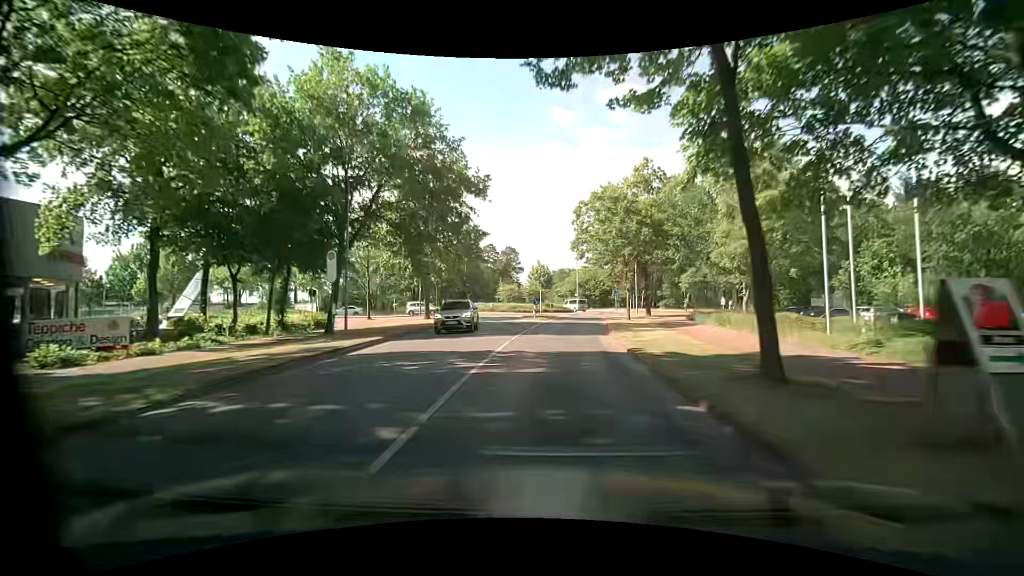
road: tertiary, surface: asphalt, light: Day
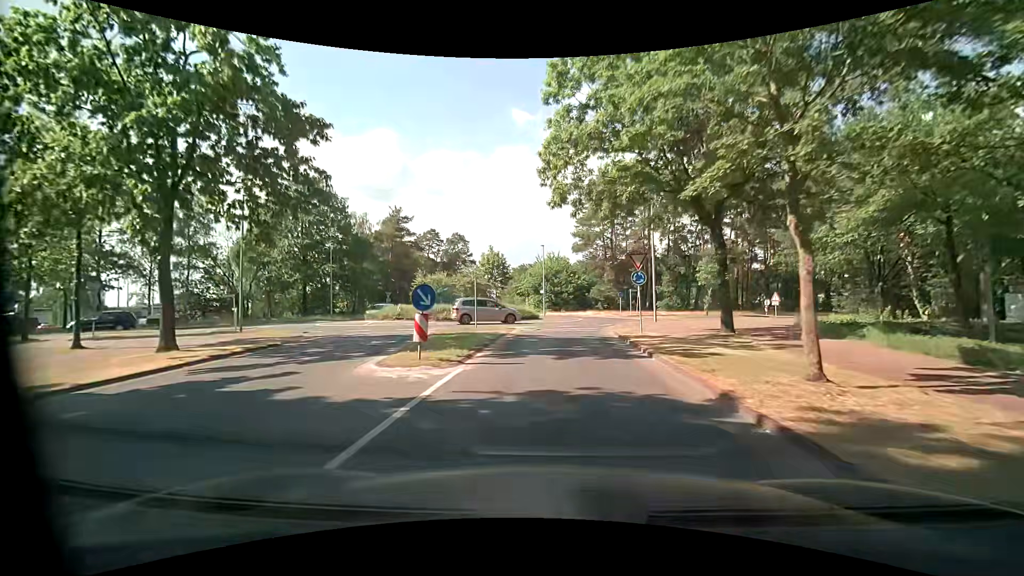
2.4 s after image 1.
(+0.9, +26.6) m; +4°
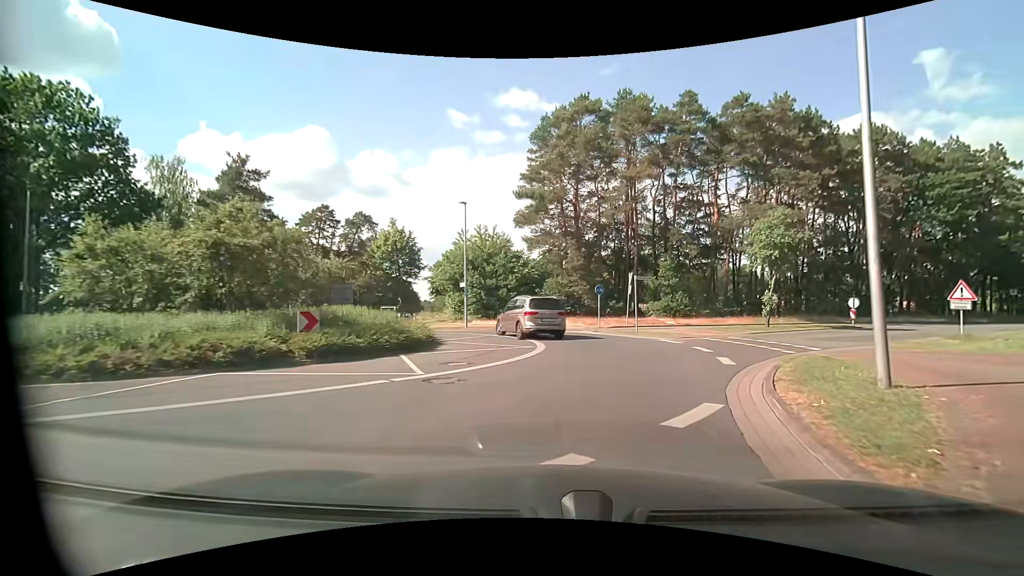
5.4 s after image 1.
(+1.0, +25.2) m; +7°
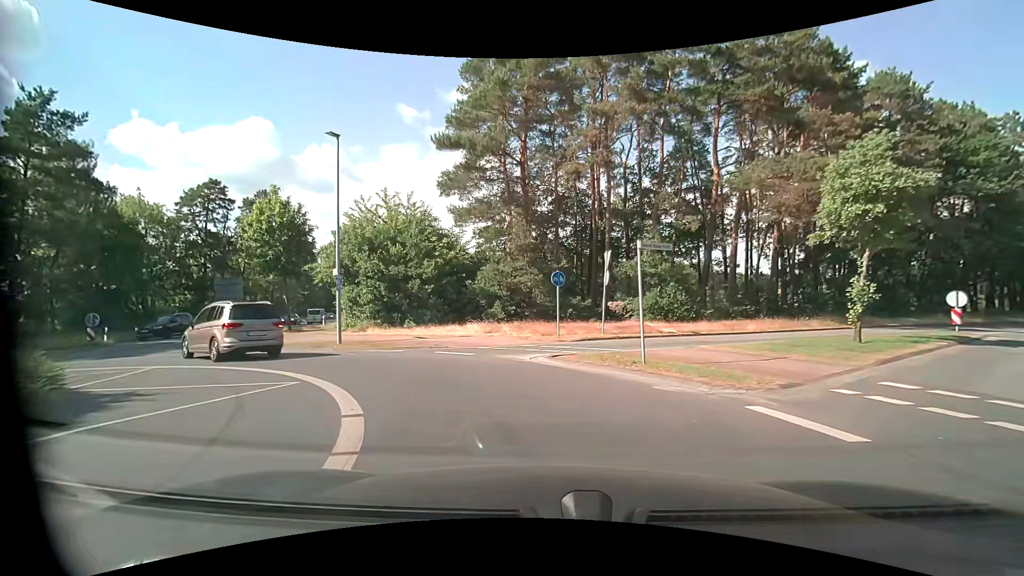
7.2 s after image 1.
(+1.0, +12.6) m; +6°
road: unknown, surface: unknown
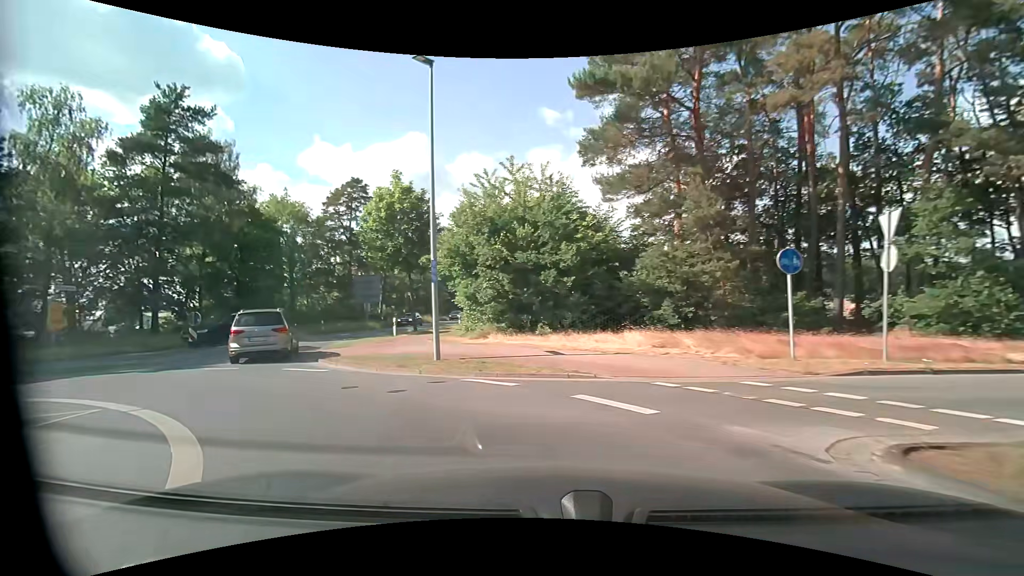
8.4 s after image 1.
(-0.9, +7.1) m; -17°
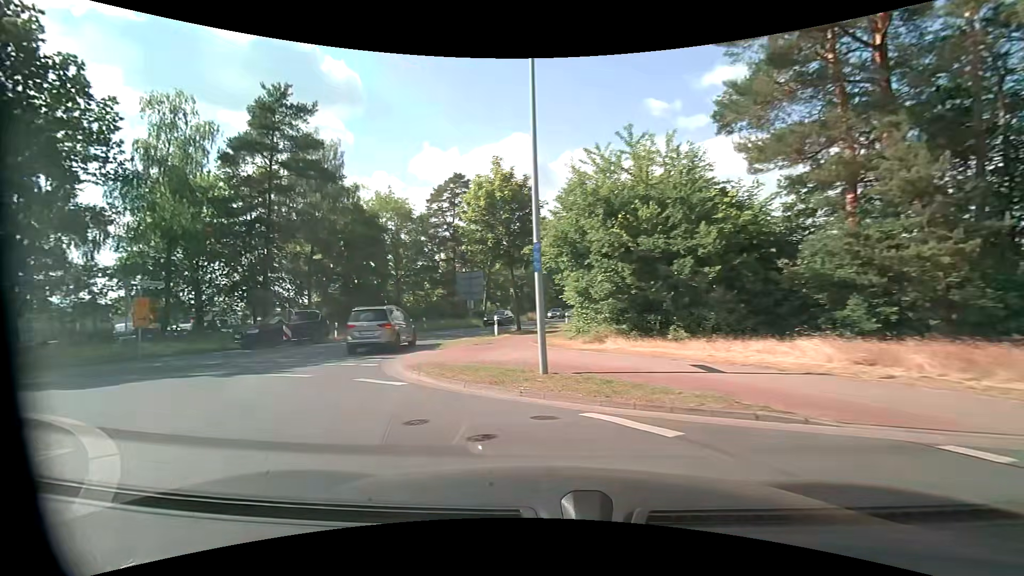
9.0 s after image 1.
(-0.3, +3.3) m; -12°
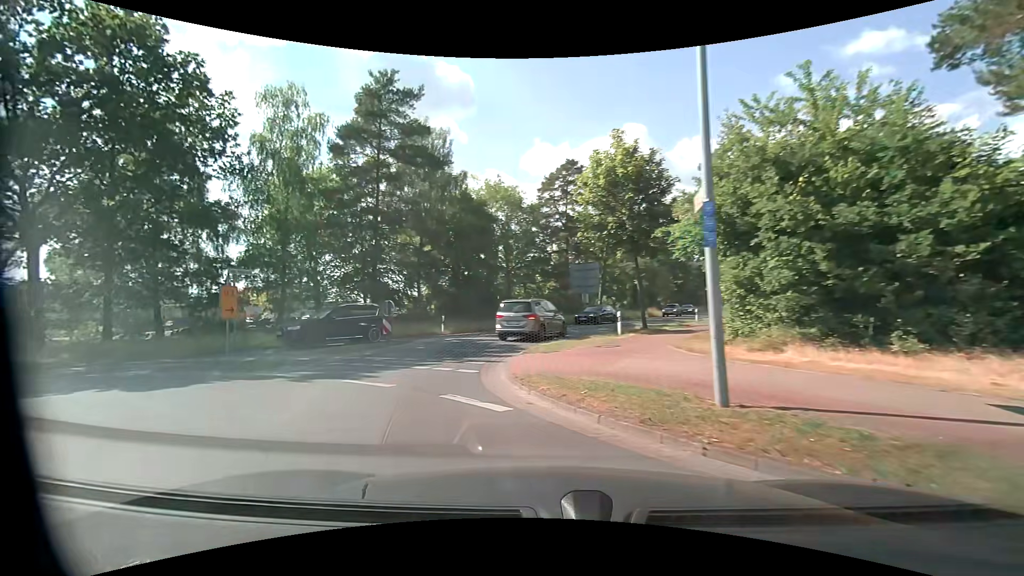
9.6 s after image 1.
(-0.3, +3.3) m; -12°
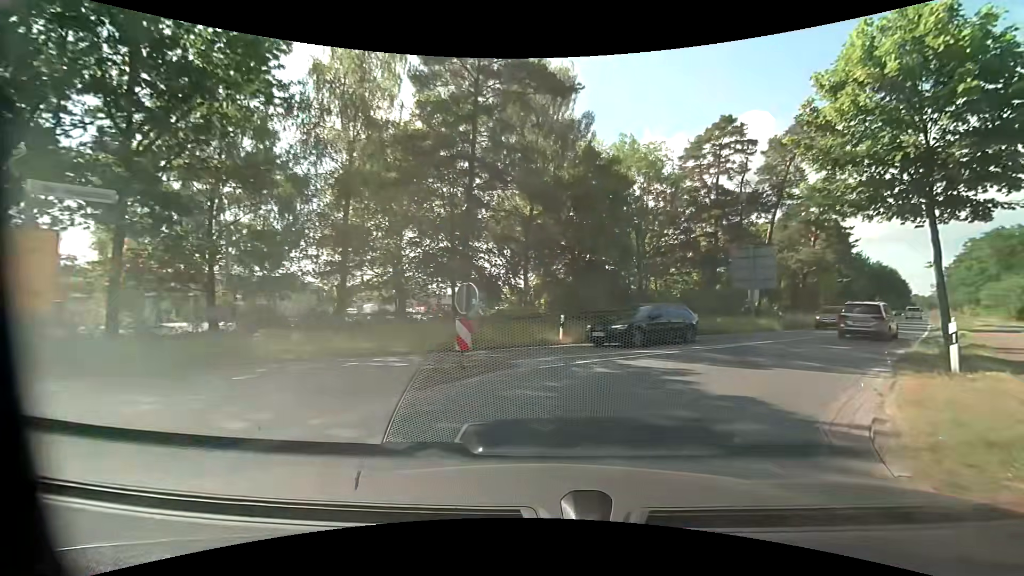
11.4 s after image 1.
(-2.4, +10.0) m; -14°
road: tertiary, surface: asphalt
(+2, +10) (+8, +18) (+14, +25) (+21, +33) (+27, +41) (+33, +49) (+39, +57) (+45, +65) (+51, +73) (+57, +81) m
